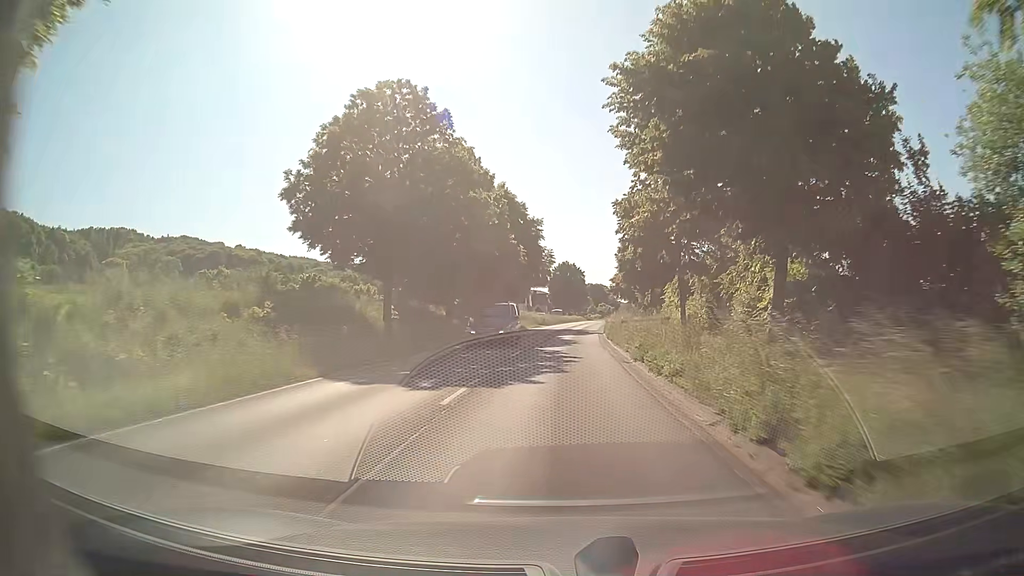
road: secondary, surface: asphalt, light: Day
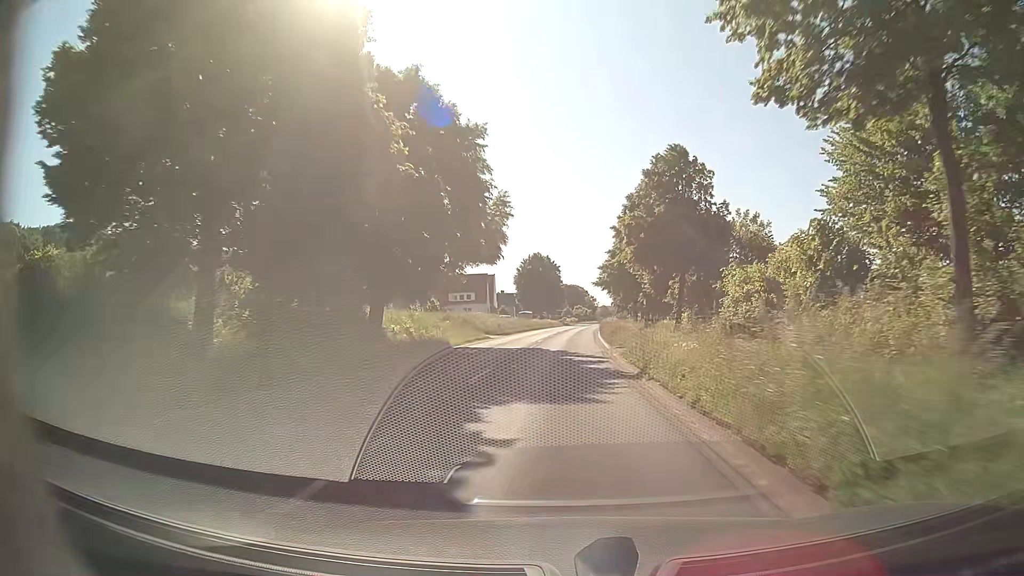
(+0.6, +32.4) m; +3°
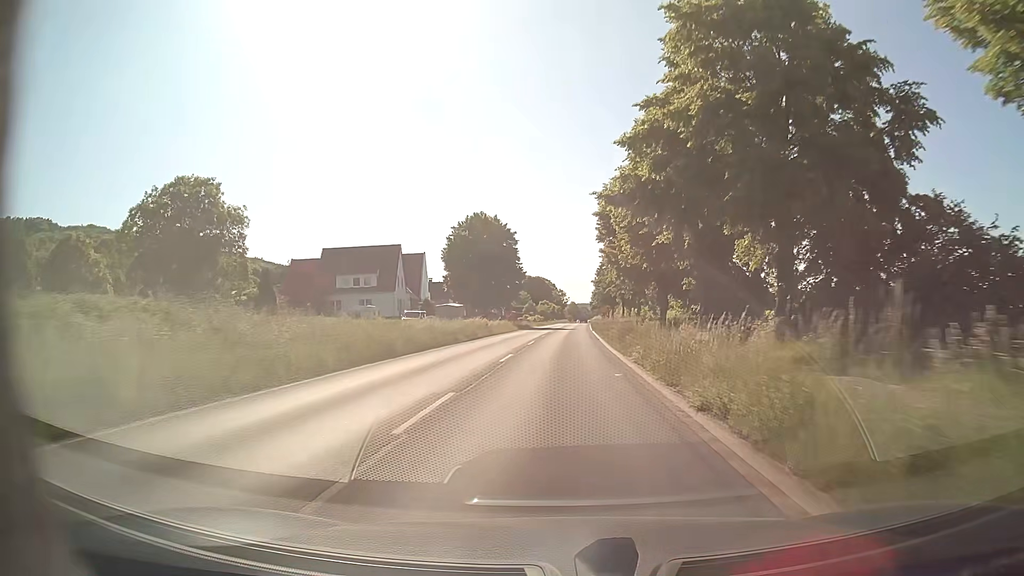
(+0.5, +54.0) m; +2°
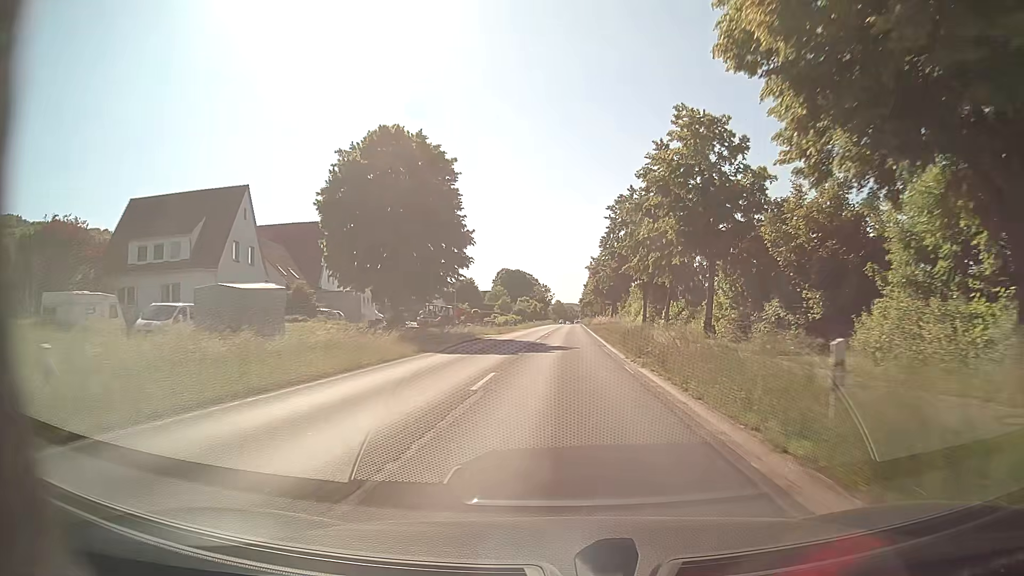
(+0.6, +43.2) m; +1°
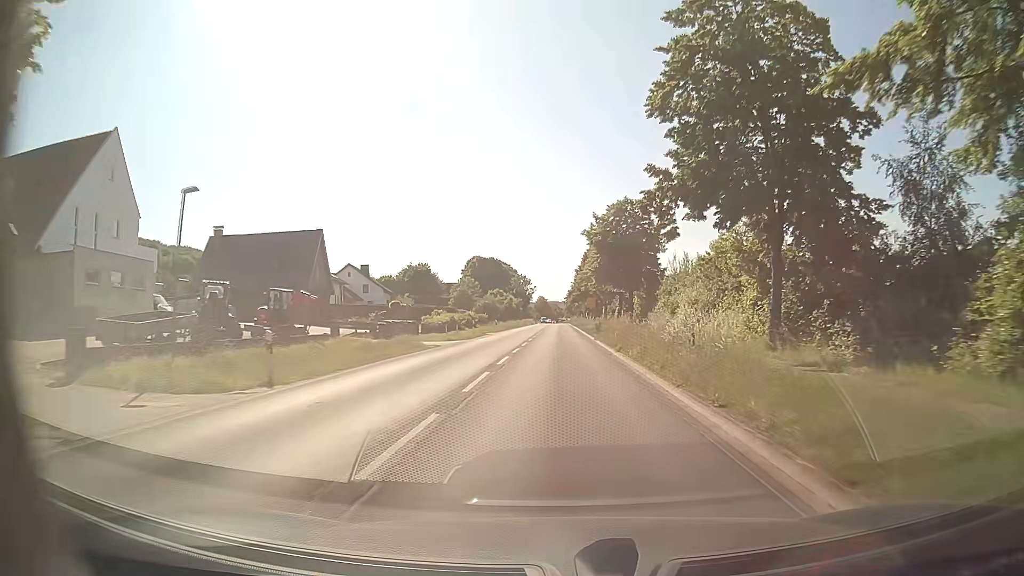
(+0.7, +43.2) m; +2°
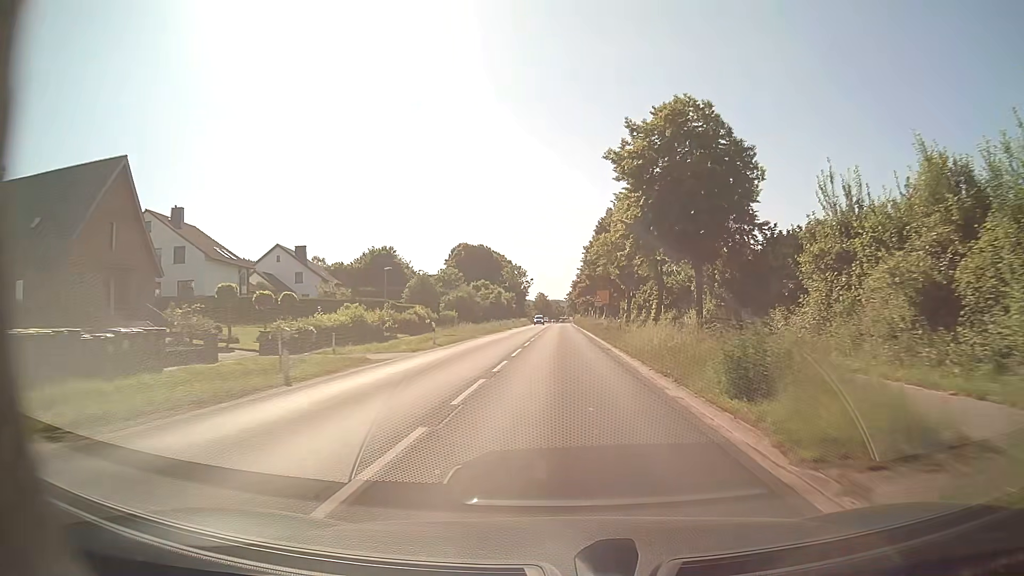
(-0.2, +32.4) m; -1°
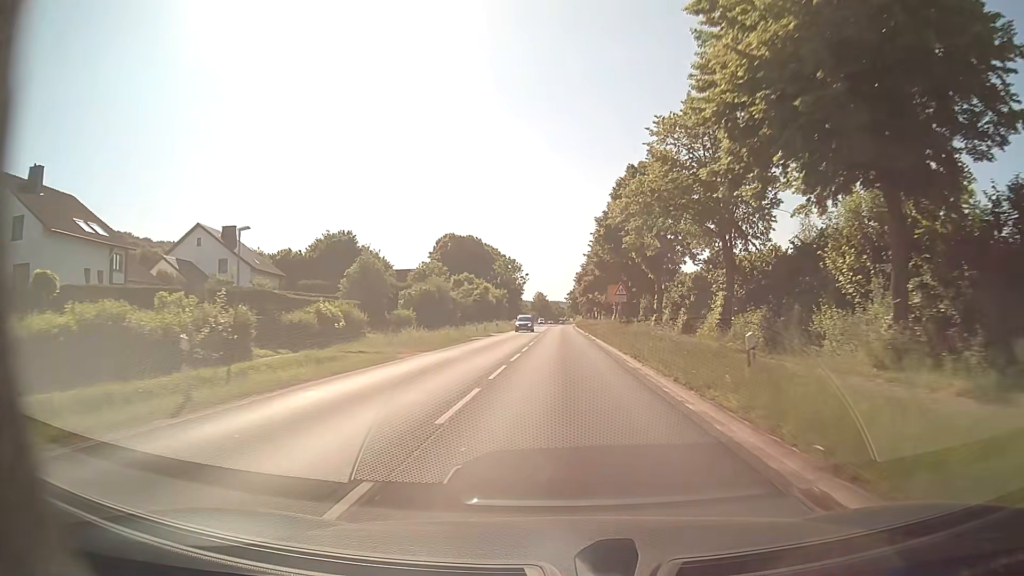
(+0.1, +21.6) m; 0°
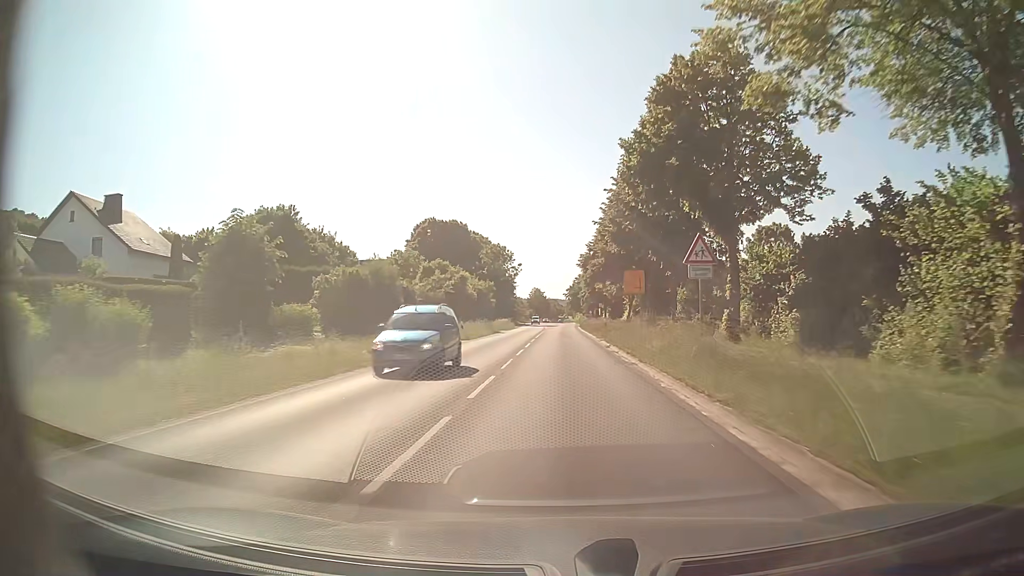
(0.0, +21.6) m; 0°
(0, +10) (0, +20) (0, +30) (0, +40) (0, +50) (0, +60) (0, +70) (0, +80) (0, +90) (+1, +100) m
